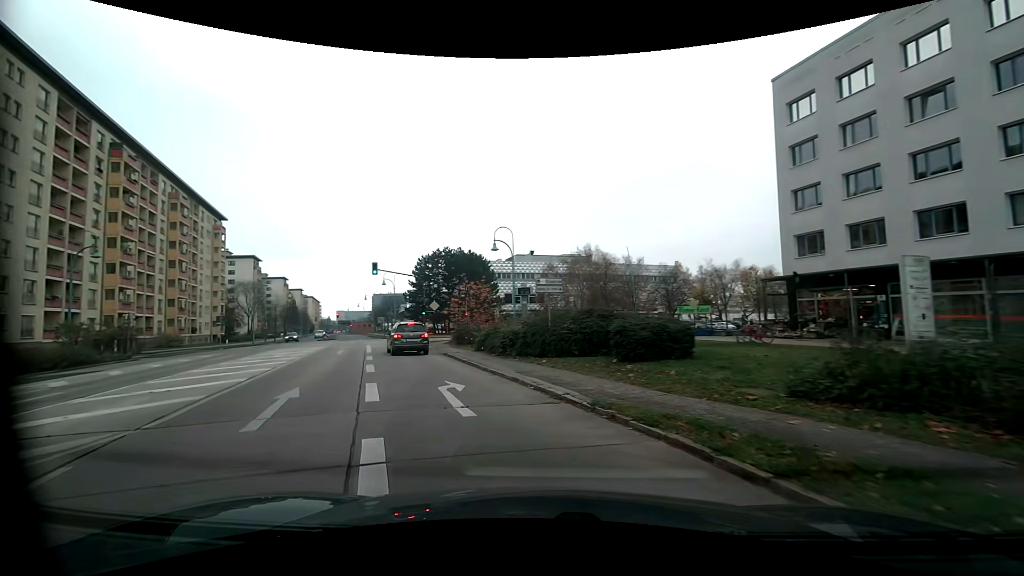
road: tertiary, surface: asphalt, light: Day
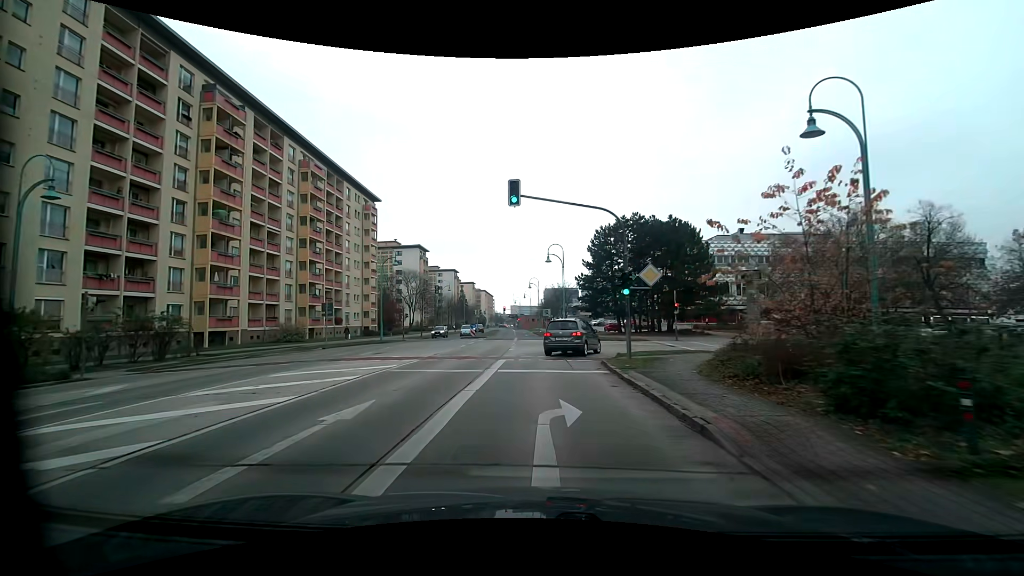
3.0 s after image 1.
(-5.8, +23.3) m; -19°
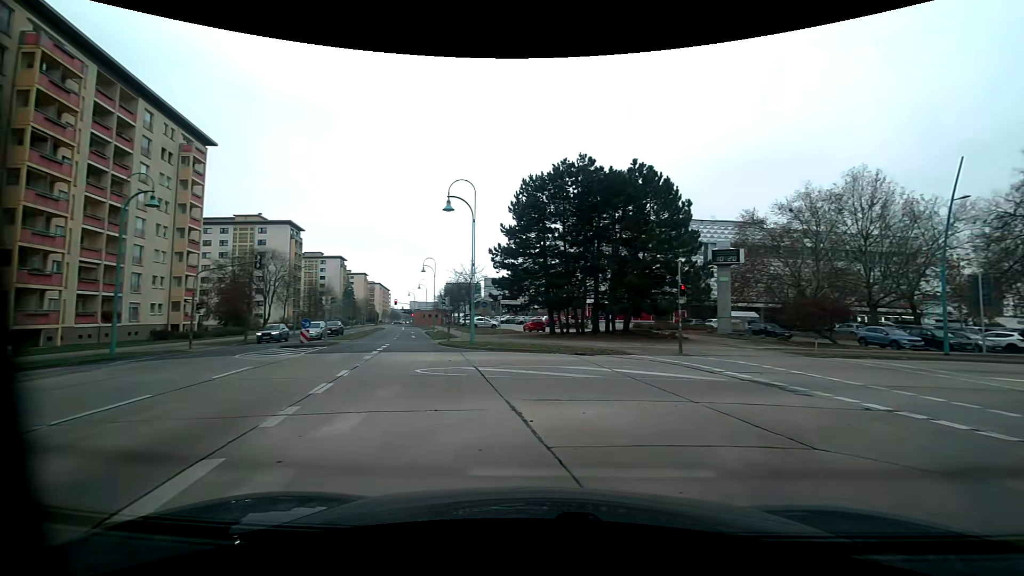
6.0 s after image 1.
(+0.1, +21.9) m; +10°
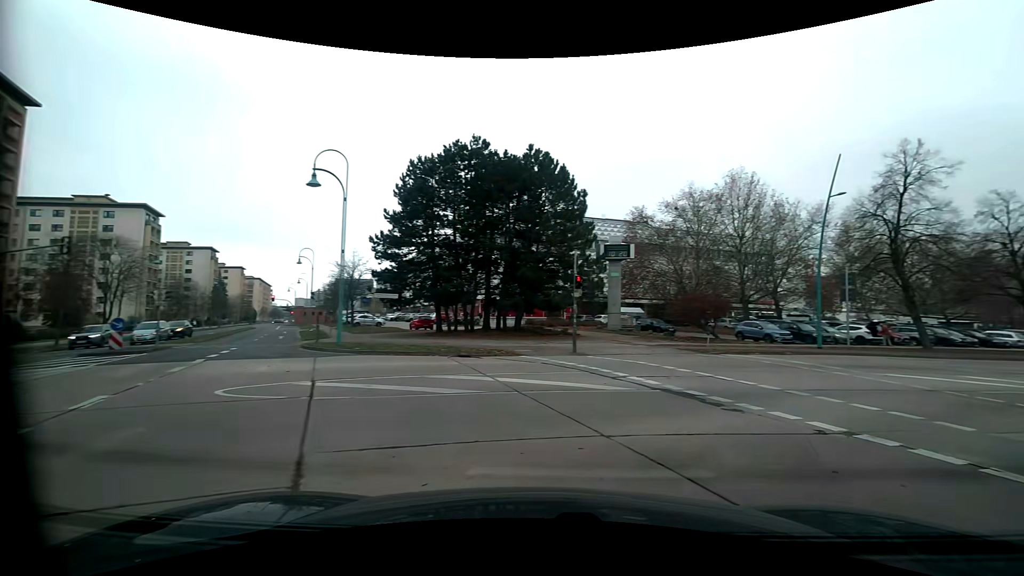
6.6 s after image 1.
(+0.4, +3.5) m; +11°
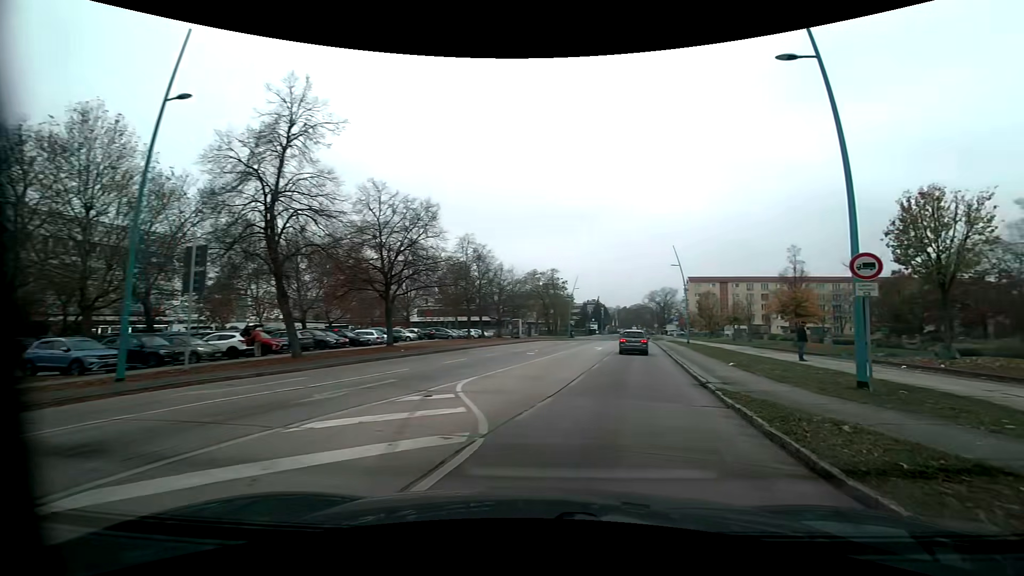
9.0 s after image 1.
(+7.7, +11.7) m; +60°
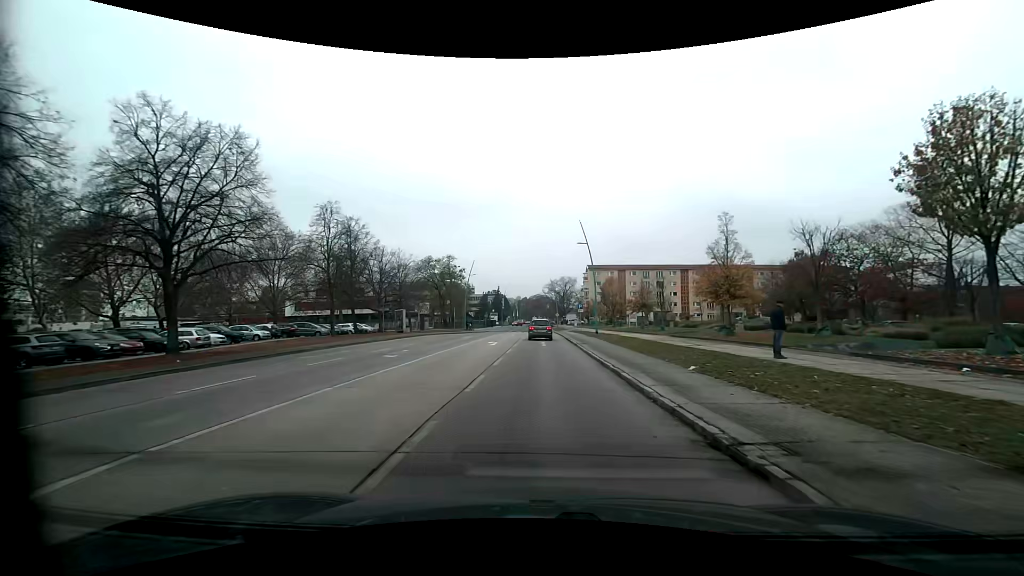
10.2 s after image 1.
(+1.3, +9.7) m; +11°
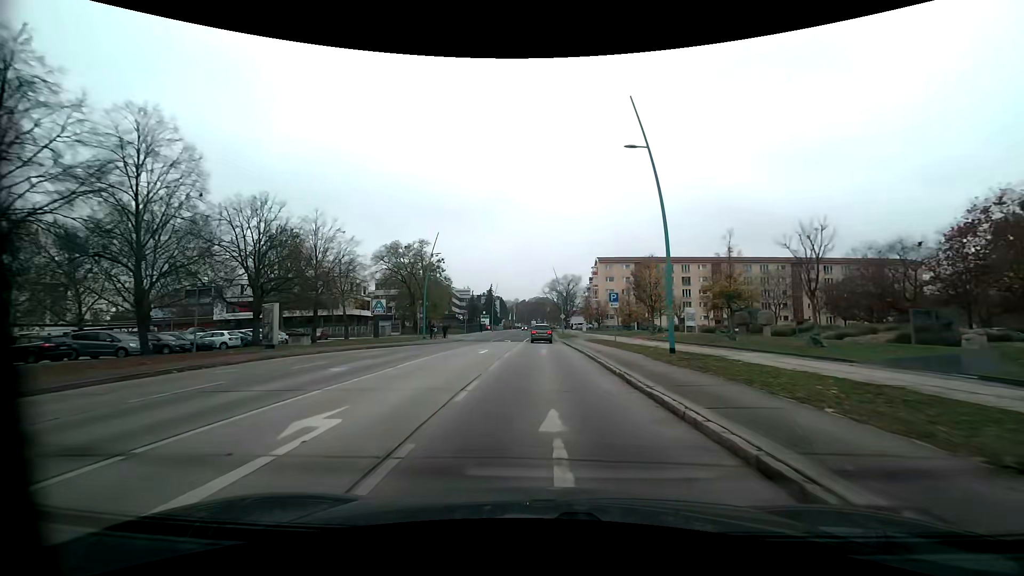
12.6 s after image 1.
(+0.2, +26.0) m; 0°
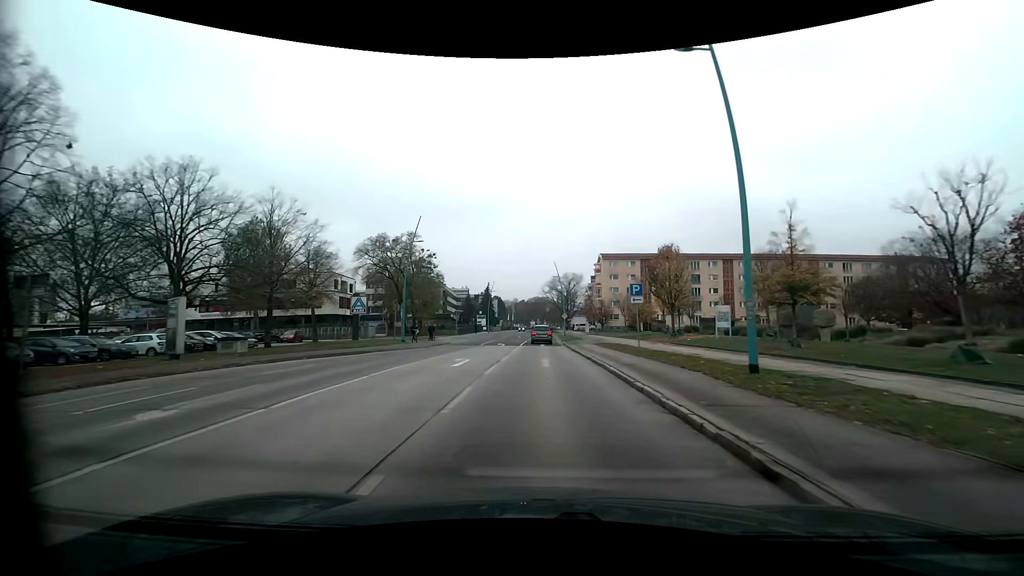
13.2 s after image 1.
(0.0, +7.2) m; 0°
